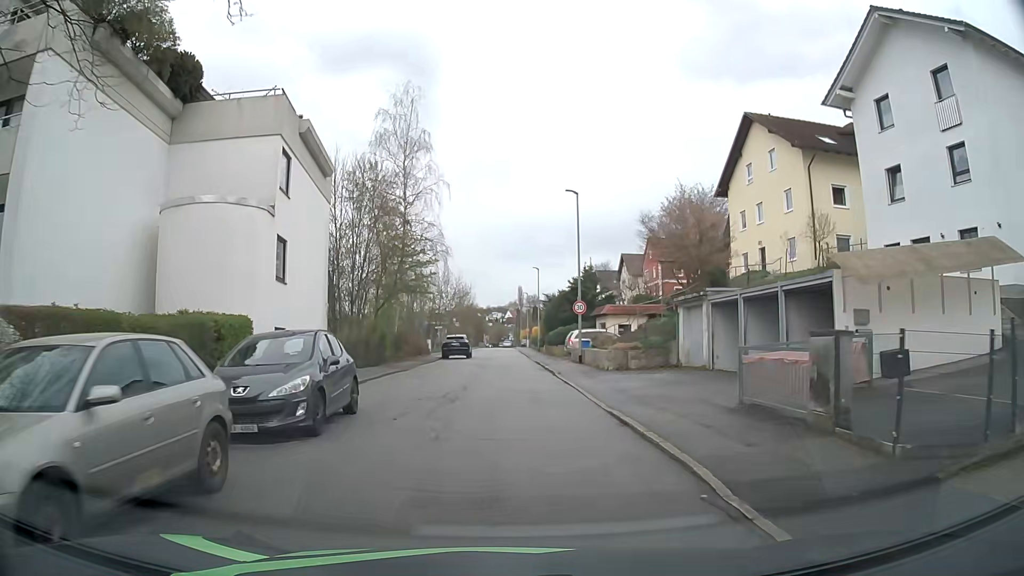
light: Day
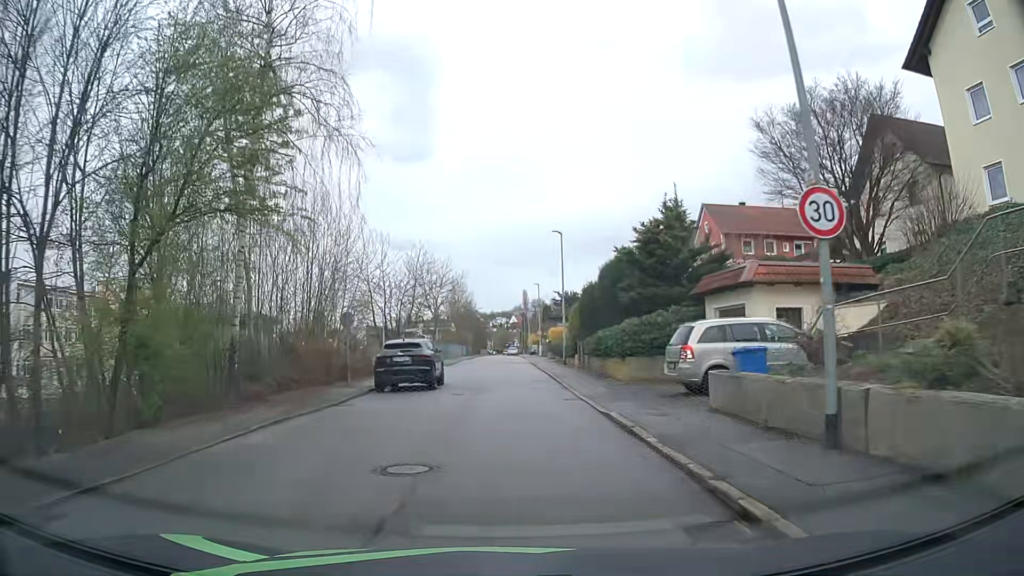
(0.0, +24.7) m; 0°
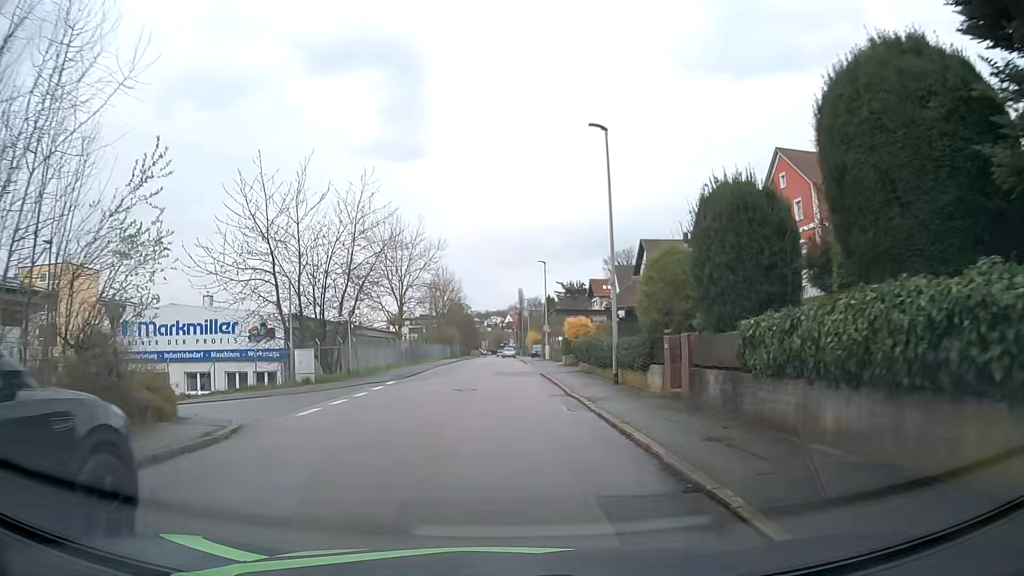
(+0.2, +20.5) m; +1°
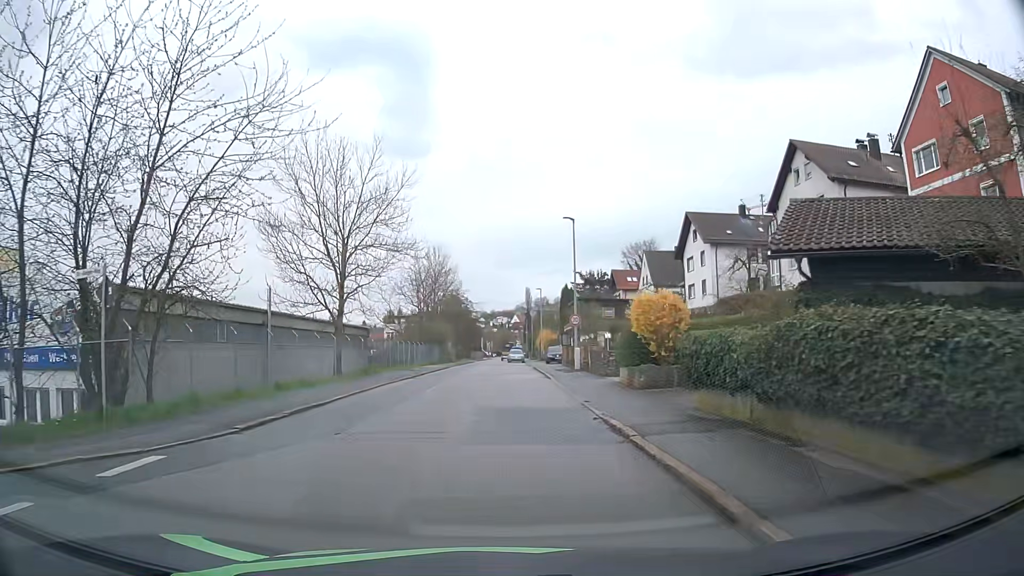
(0.0, +19.8) m; -1°
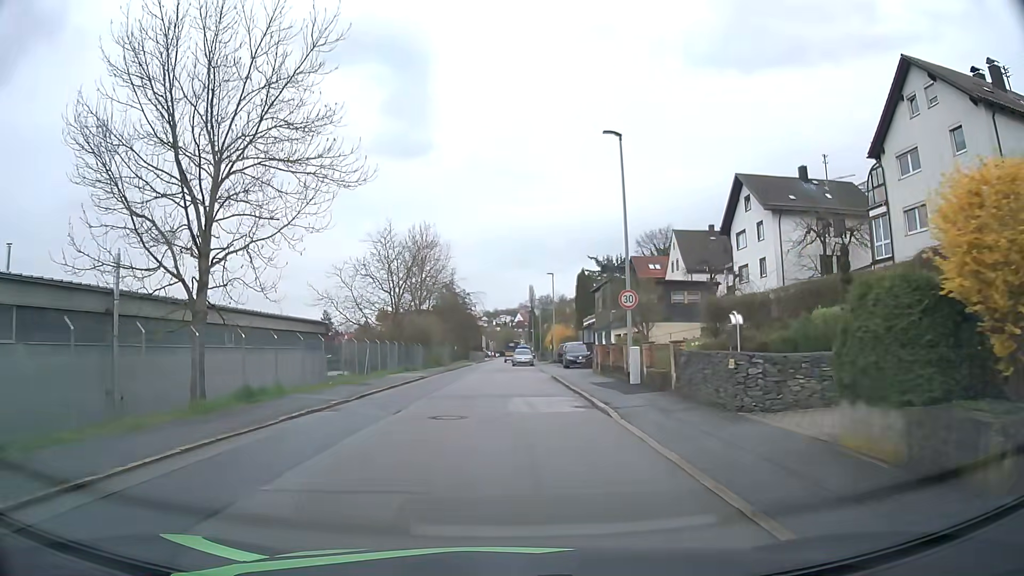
(0.0, +15.0) m; 0°
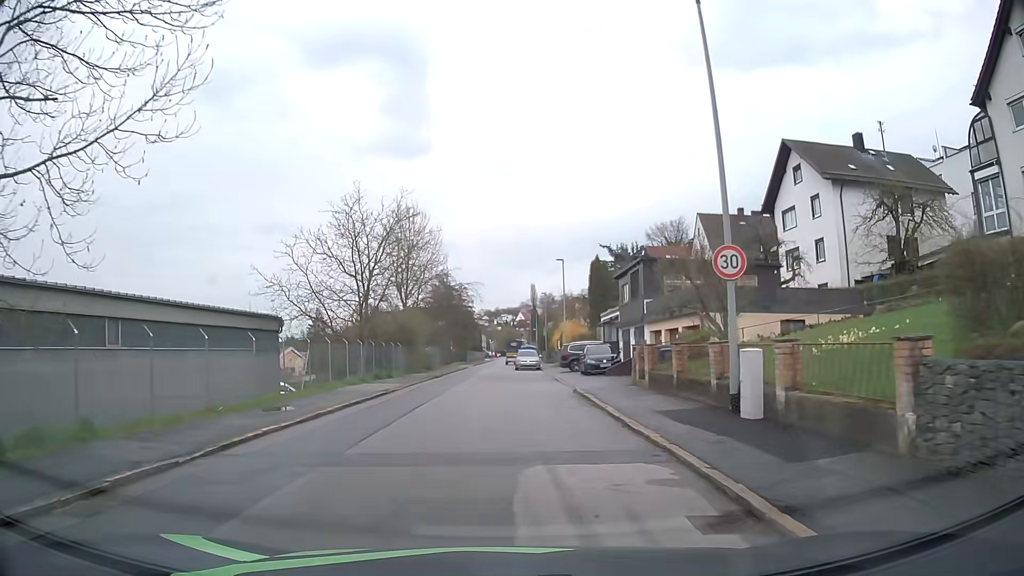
(-0.1, +9.8) m; -1°
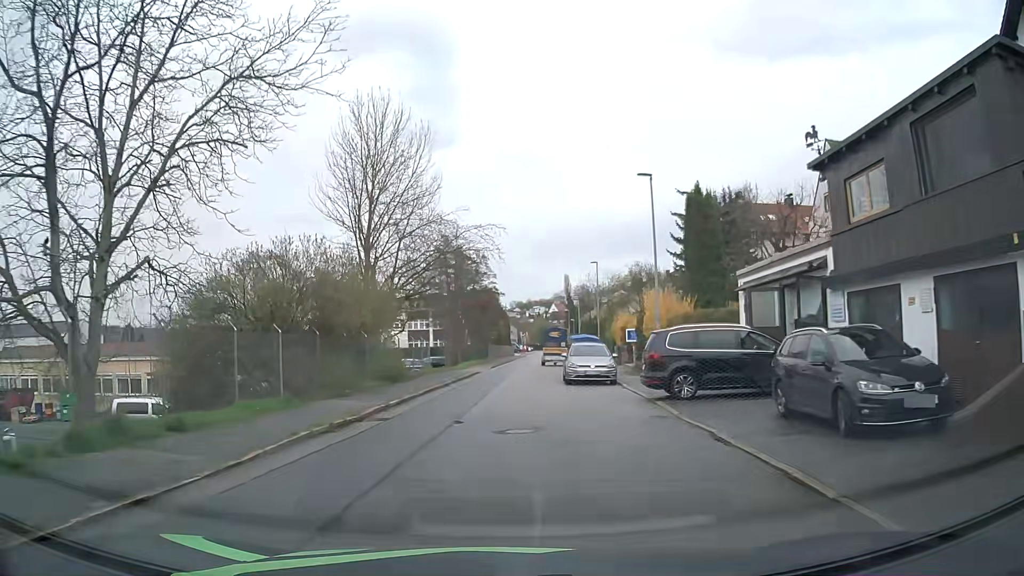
(-0.1, +24.1) m; -3°
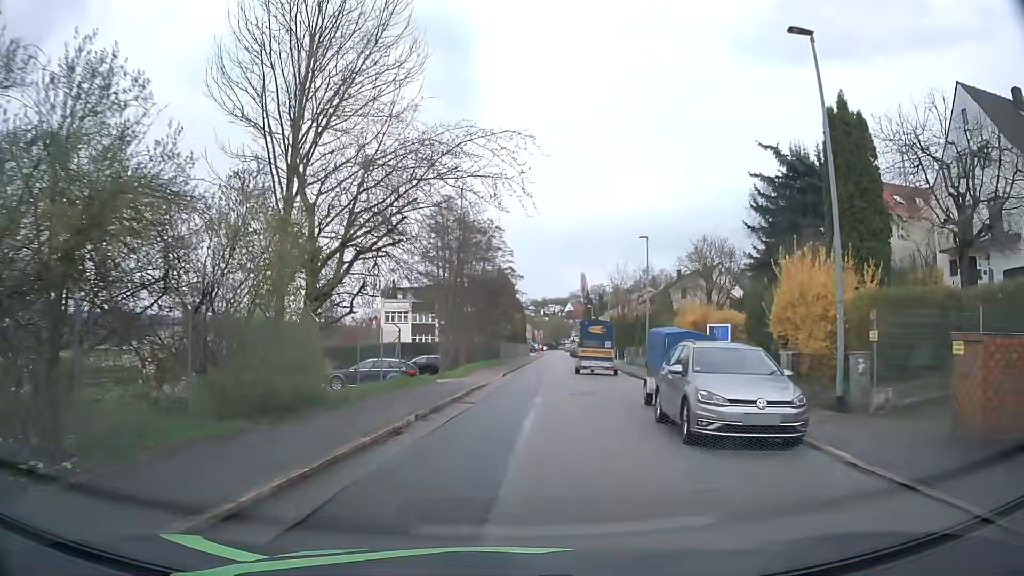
(-0.2, +14.1) m; -1°
(0, +10) (+1, +20) (+1, +30) (+2, +40) (+3, +50) (+4, +60) (+5, +70) (+6, +80) (+7, +90) (+7, +100) m
